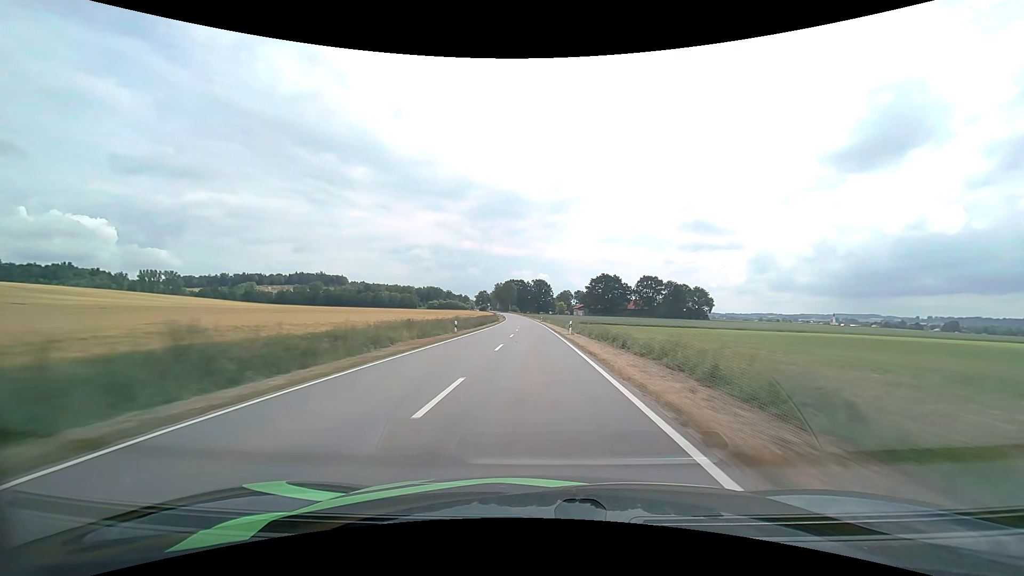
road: tertiary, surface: asphalt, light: Day
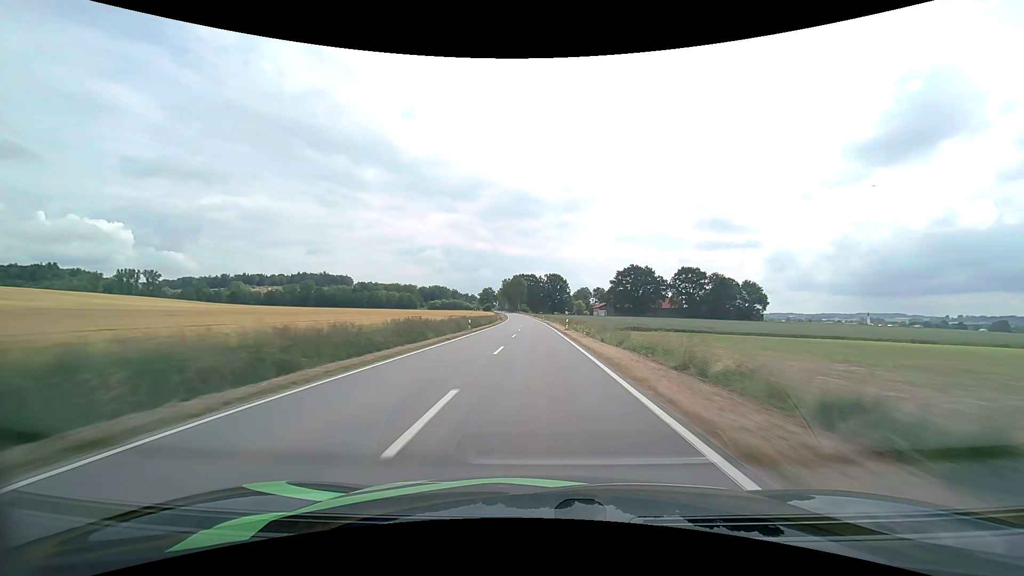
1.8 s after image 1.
(-0.6, +51.4) m; -1°
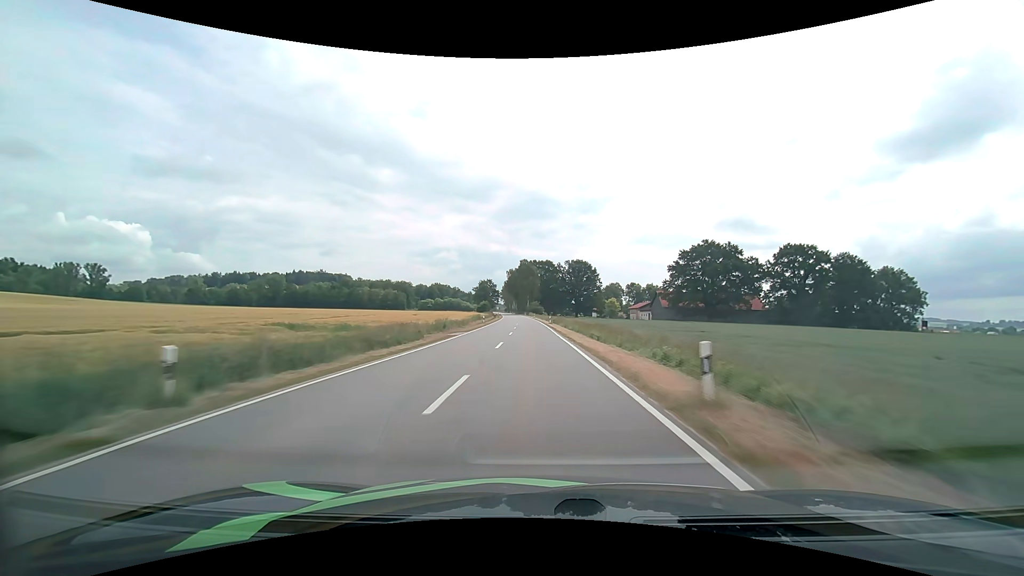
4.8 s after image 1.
(-1.3, +85.1) m; -2°
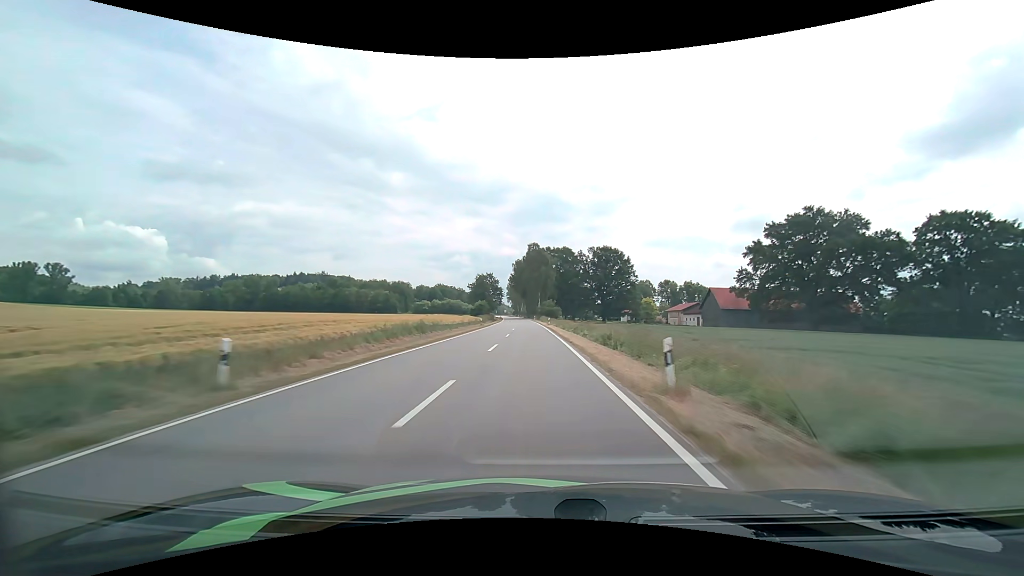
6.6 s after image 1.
(-0.6, +50.4) m; -2°
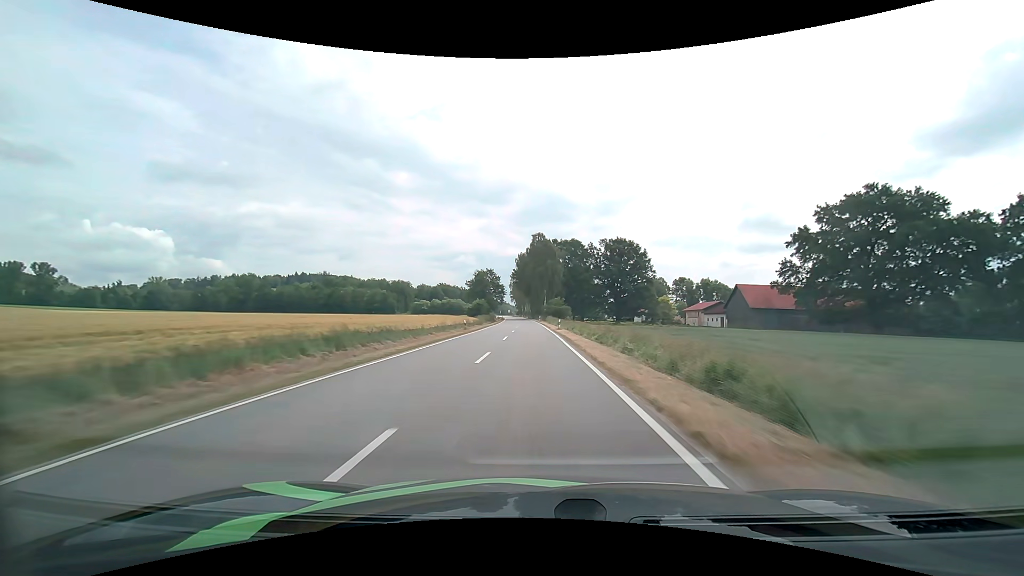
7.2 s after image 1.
(-0.1, +16.5) m; -1°
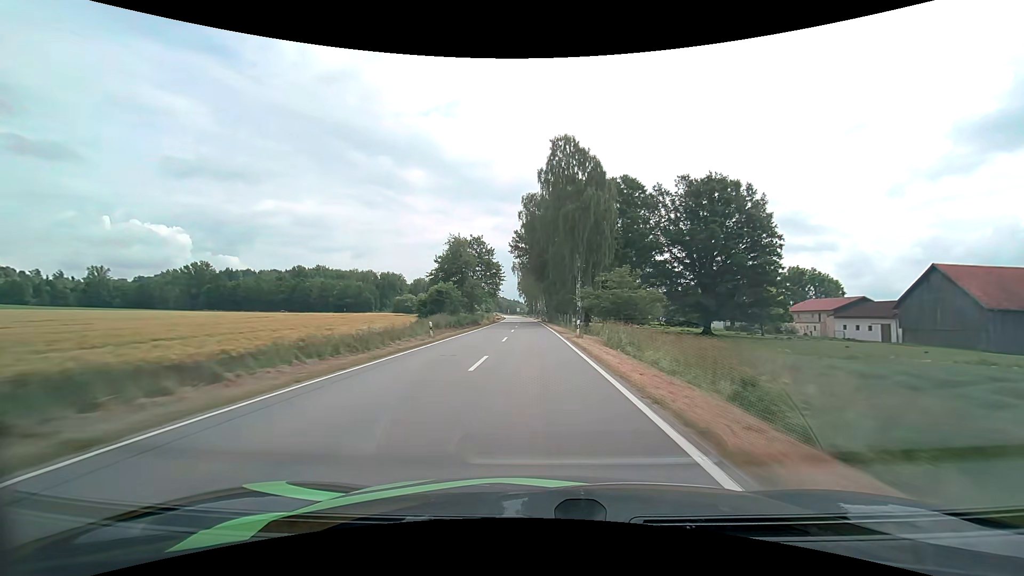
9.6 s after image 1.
(-1.1, +64.5) m; -2°
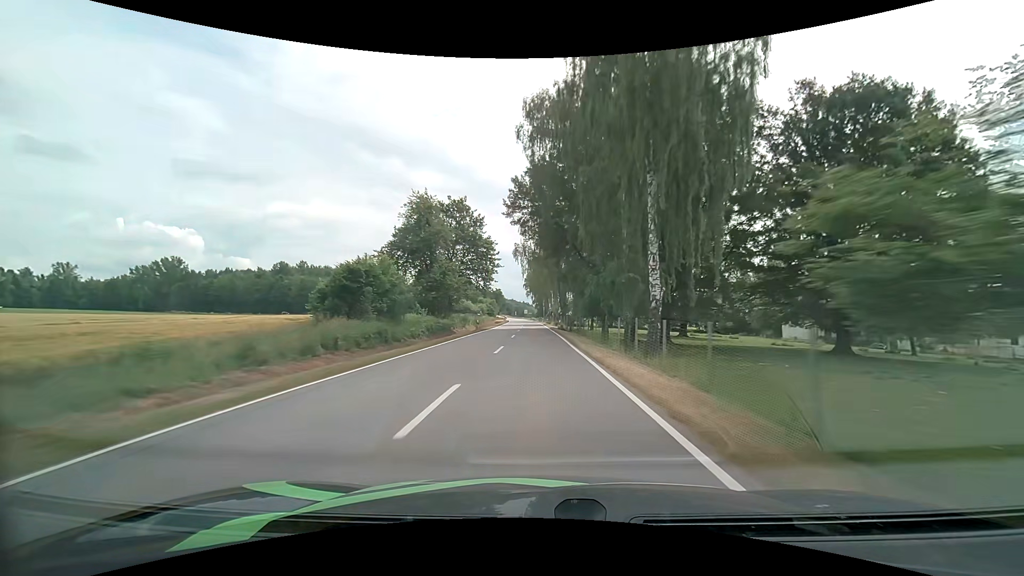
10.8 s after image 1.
(-0.3, +31.4) m; -1°
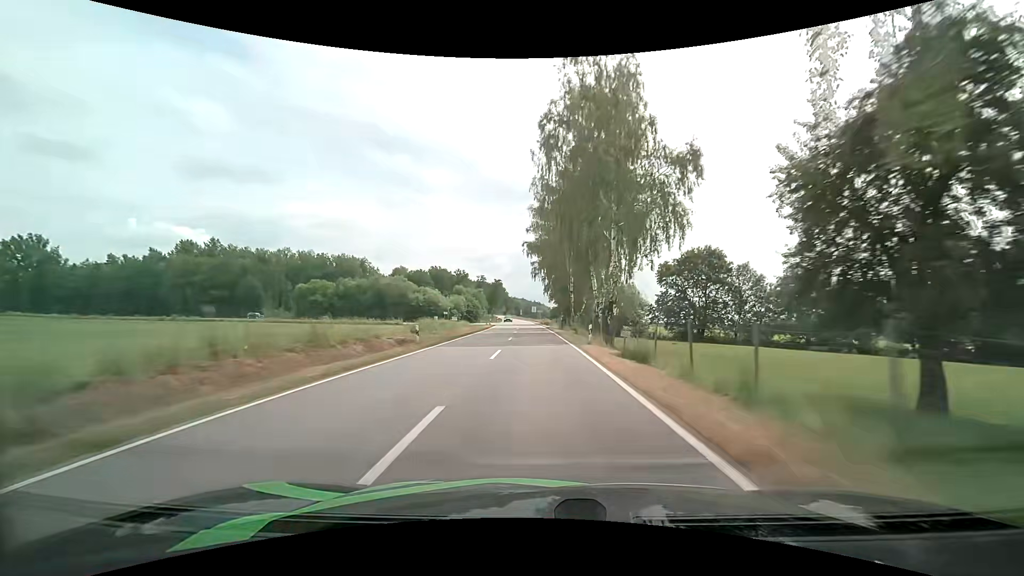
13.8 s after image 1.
(-0.9, +77.0) m; -1°
(0, +10) (0, +20) (0, +30) (-1, +40) (-1, +50) (-1, +60) (-1, +70) (-2, +80) (-2, +90) (-3, +100) m
